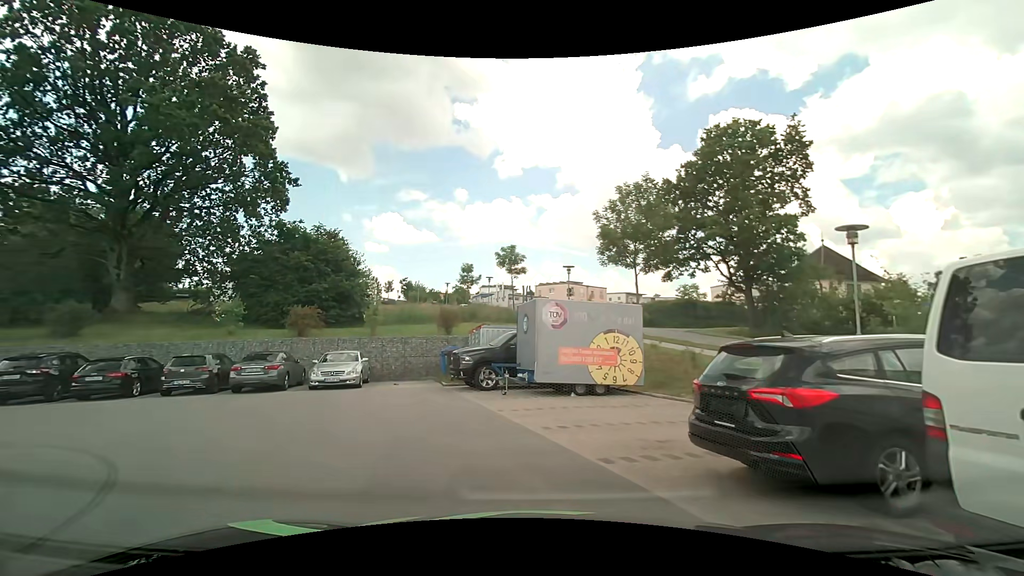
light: Day
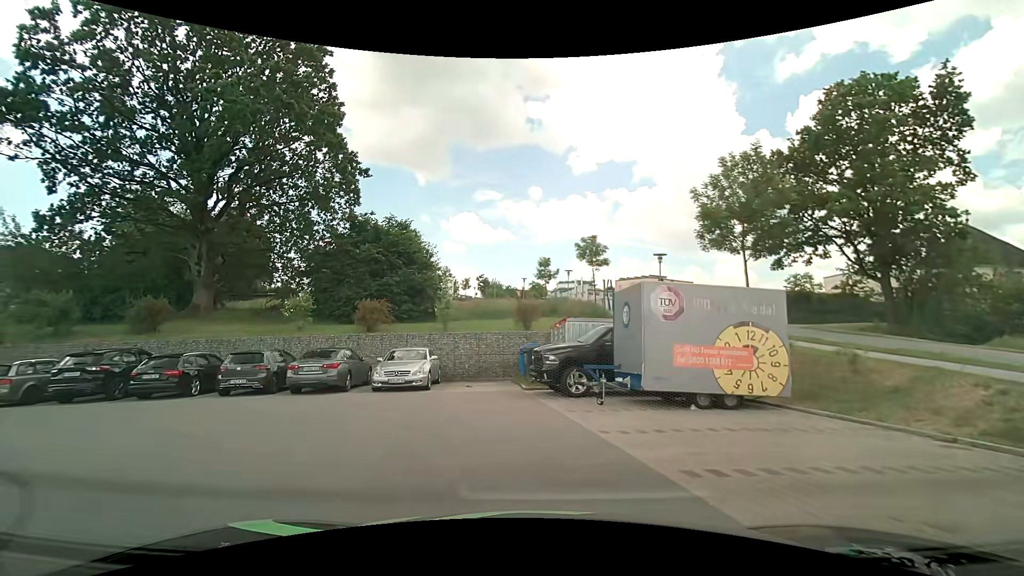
(-0.3, +3.0) m; -11°
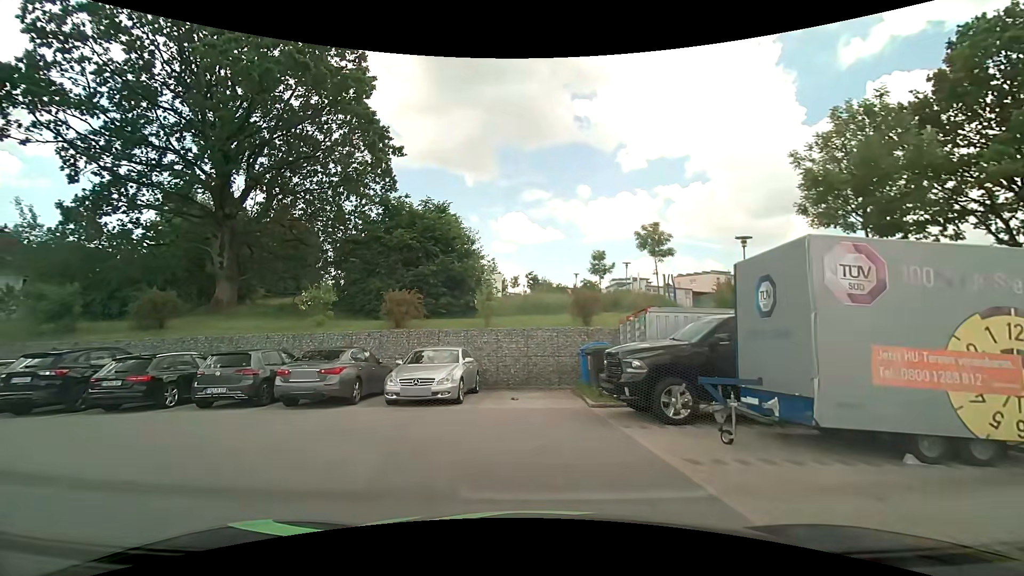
(-0.2, +4.3) m; -6°
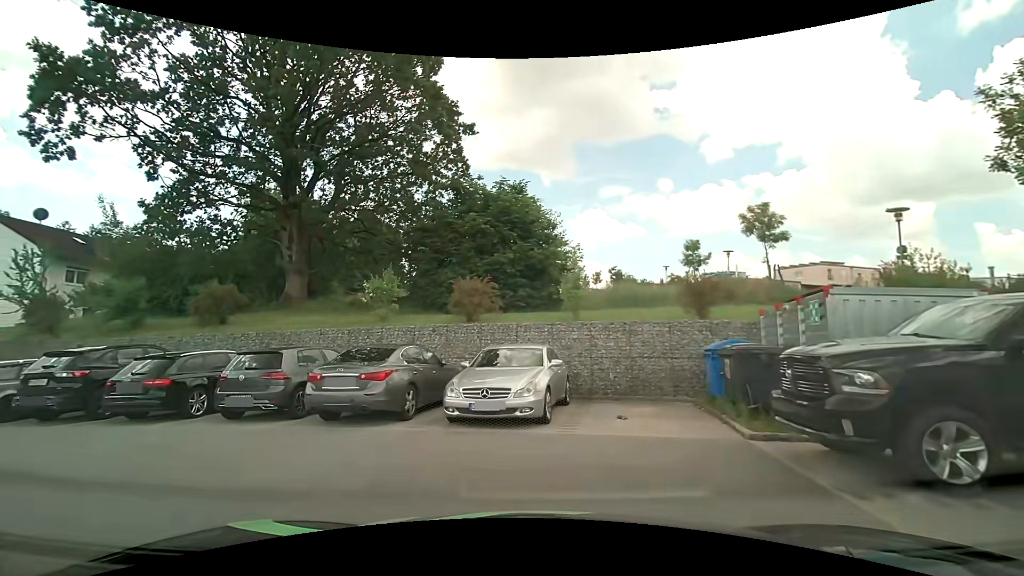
(-0.2, +3.5) m; -9°
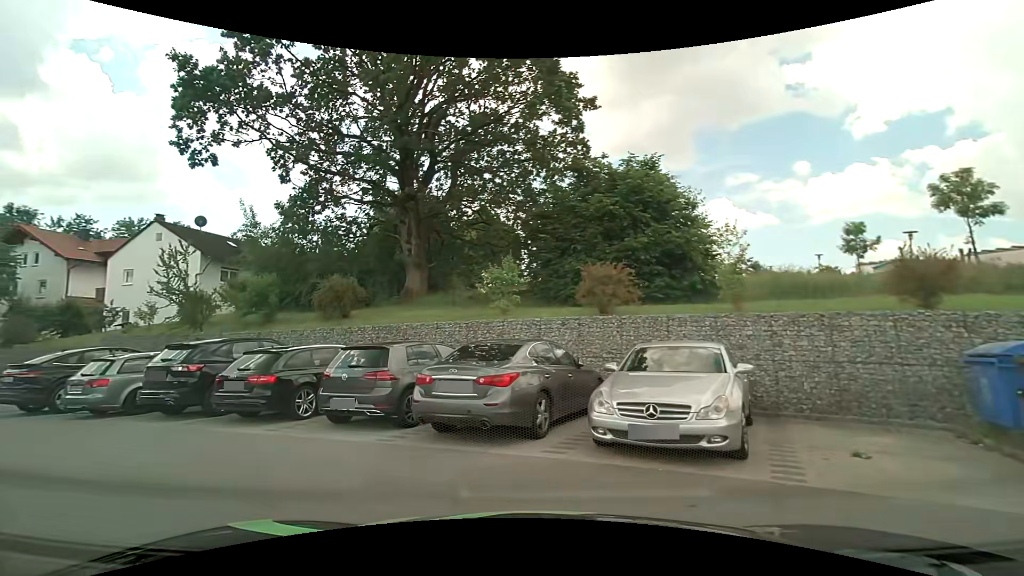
(-0.2, +2.4) m; -13°
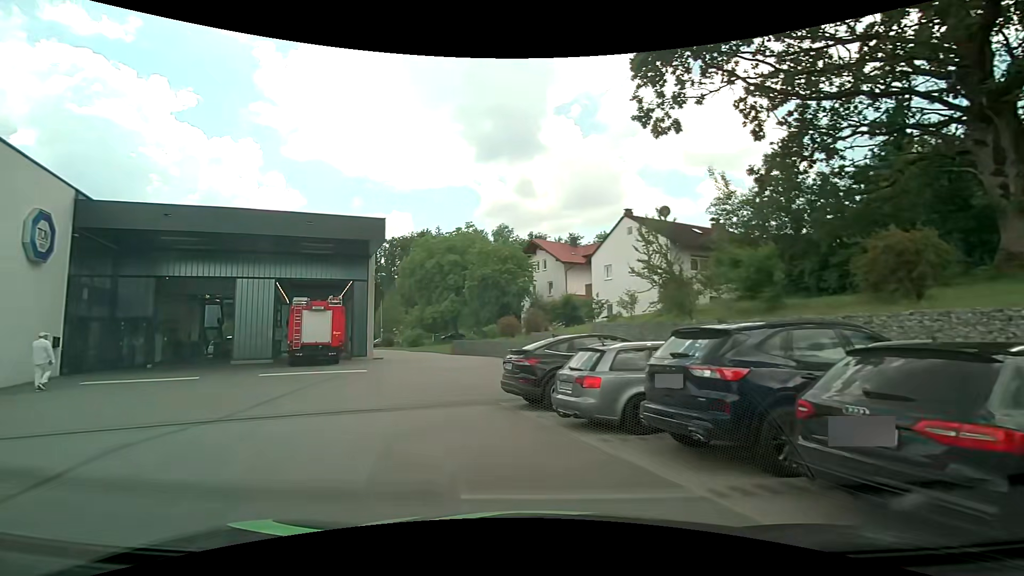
(-2.8, +5.8) m; -50°
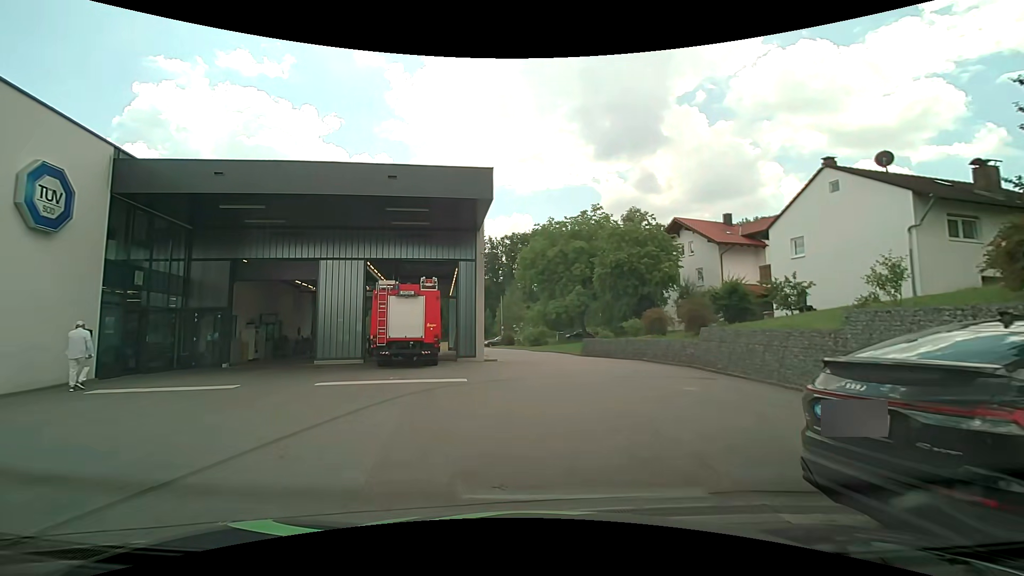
(-1.2, +7.5) m; -13°
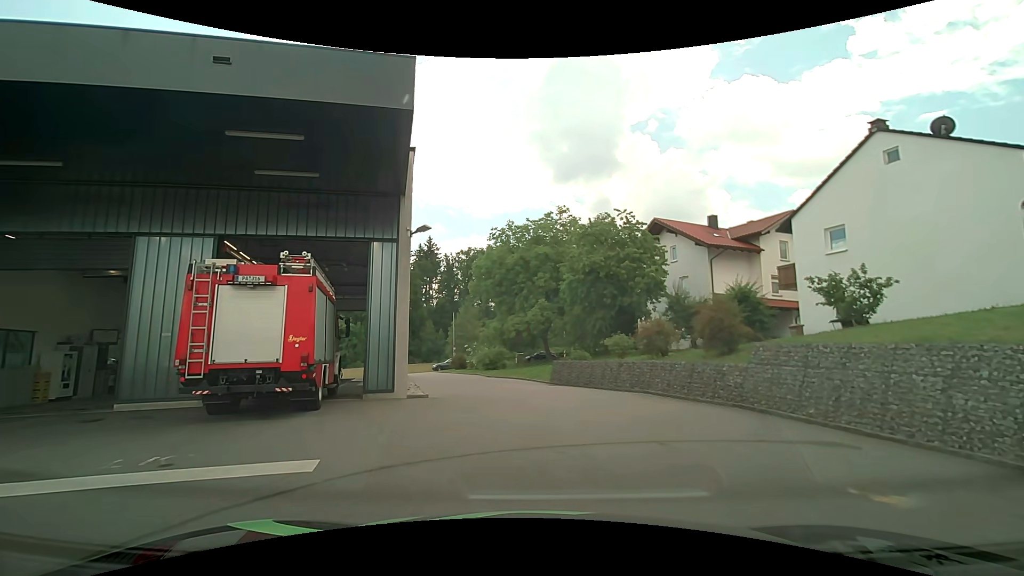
(-0.1, +7.9) m; +4°
